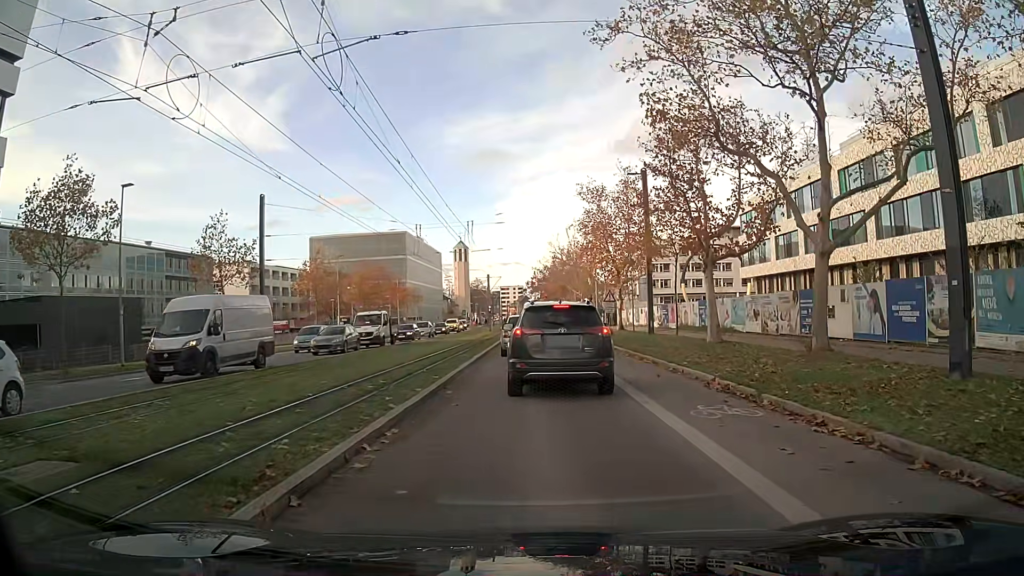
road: secondary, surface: asphalt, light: Day
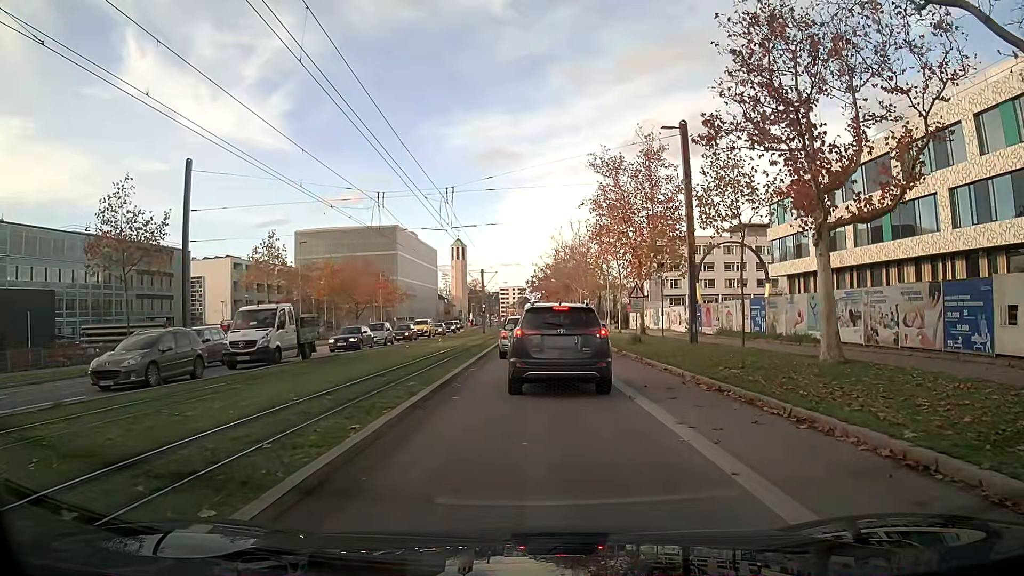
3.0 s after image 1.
(+0.1, +11.1) m; +1°
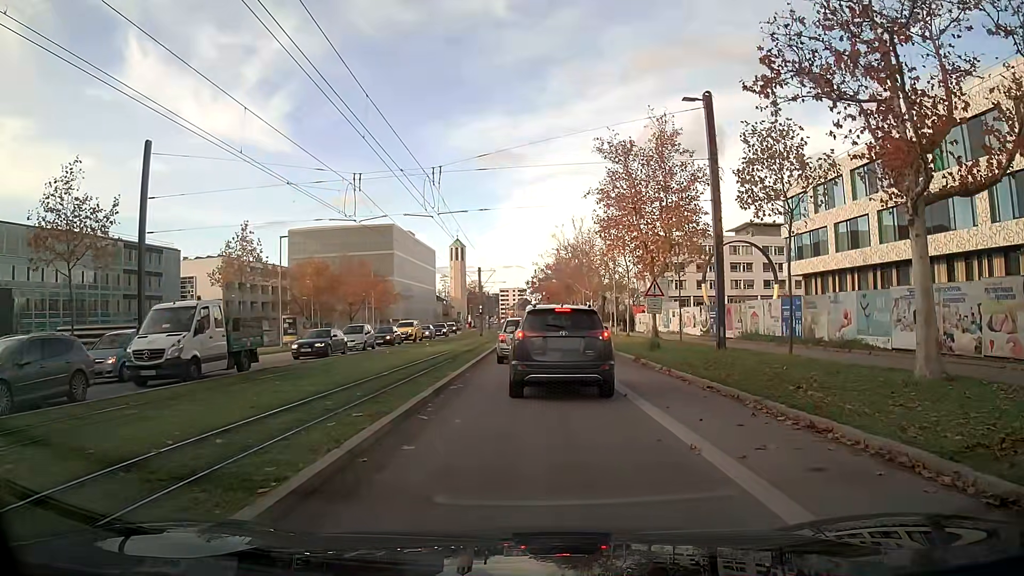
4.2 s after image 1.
(-0.1, +4.5) m; -1°
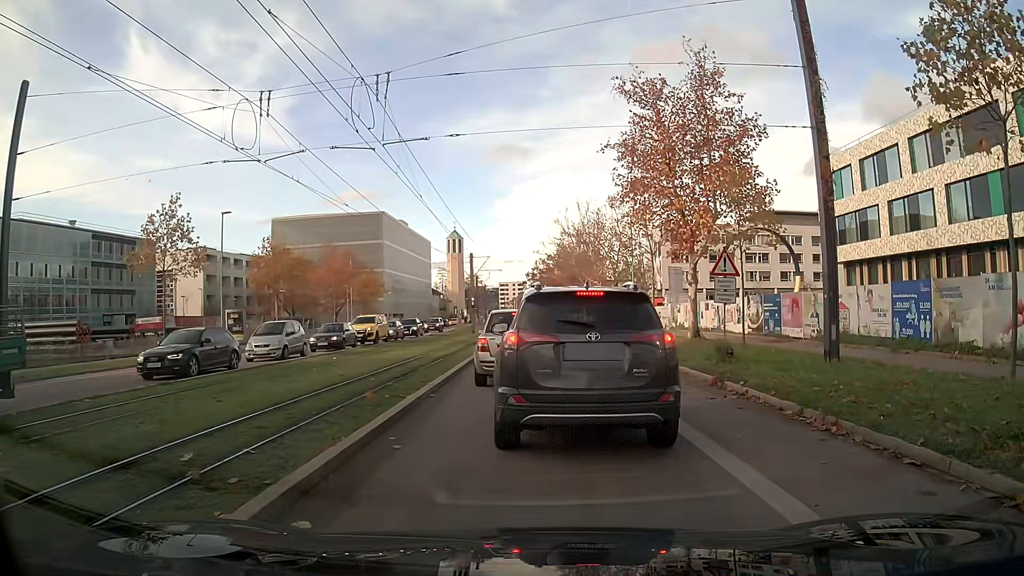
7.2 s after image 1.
(+0.1, +9.9) m; +1°
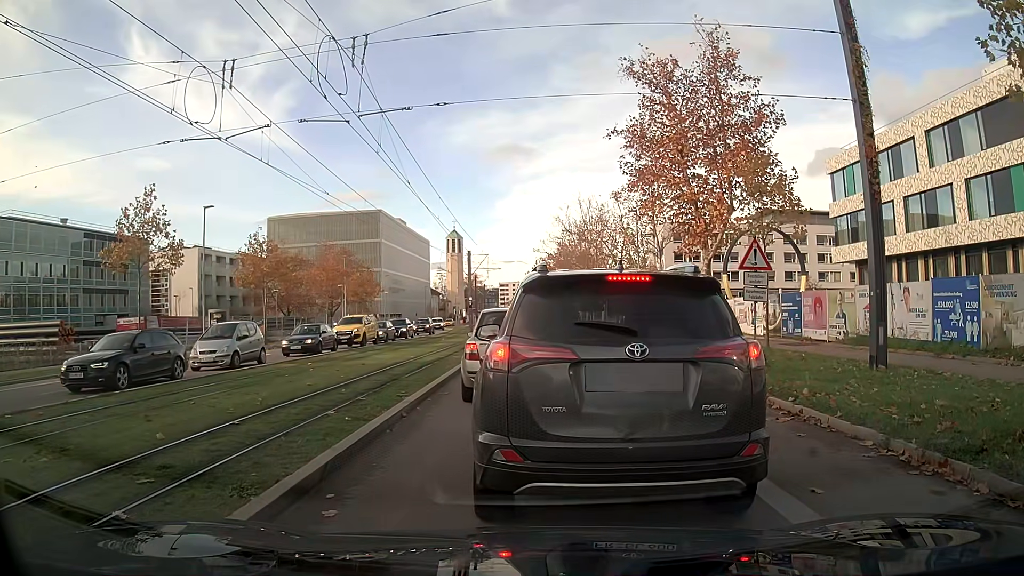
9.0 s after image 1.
(0.0, +2.3) m; -1°
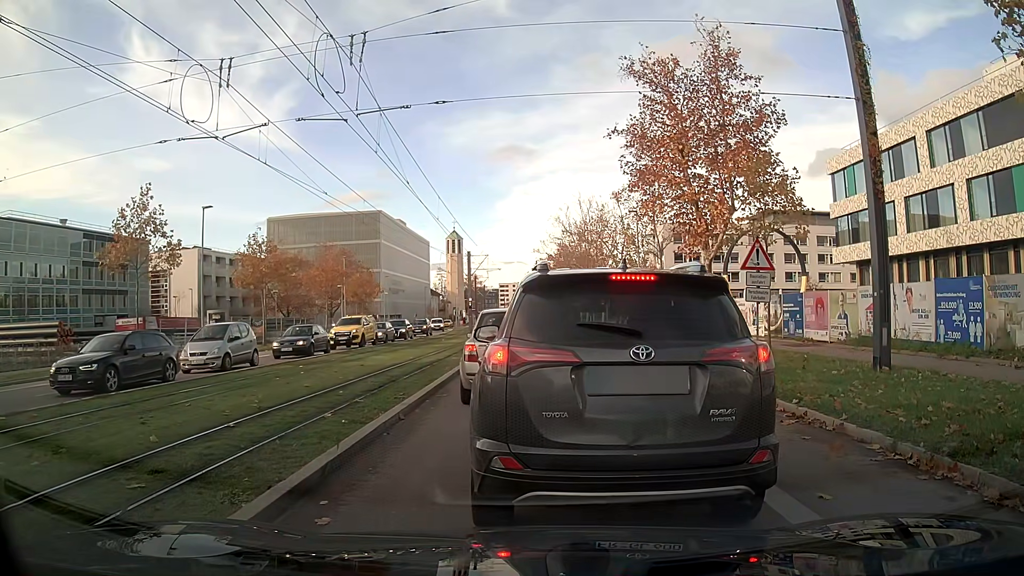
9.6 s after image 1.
(0.0, +0.2) m; 0°
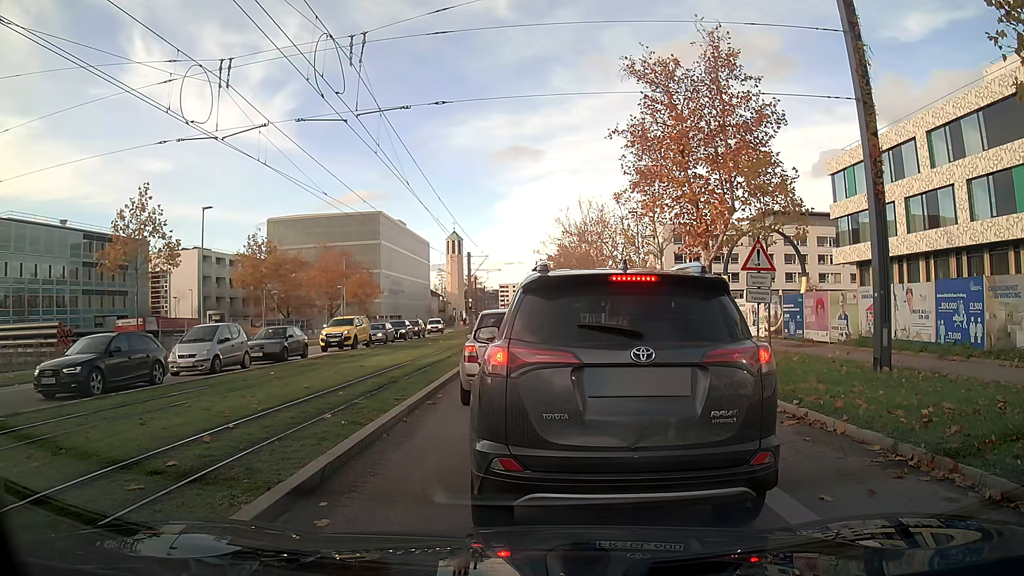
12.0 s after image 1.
(0.0, +0.1) m; 0°
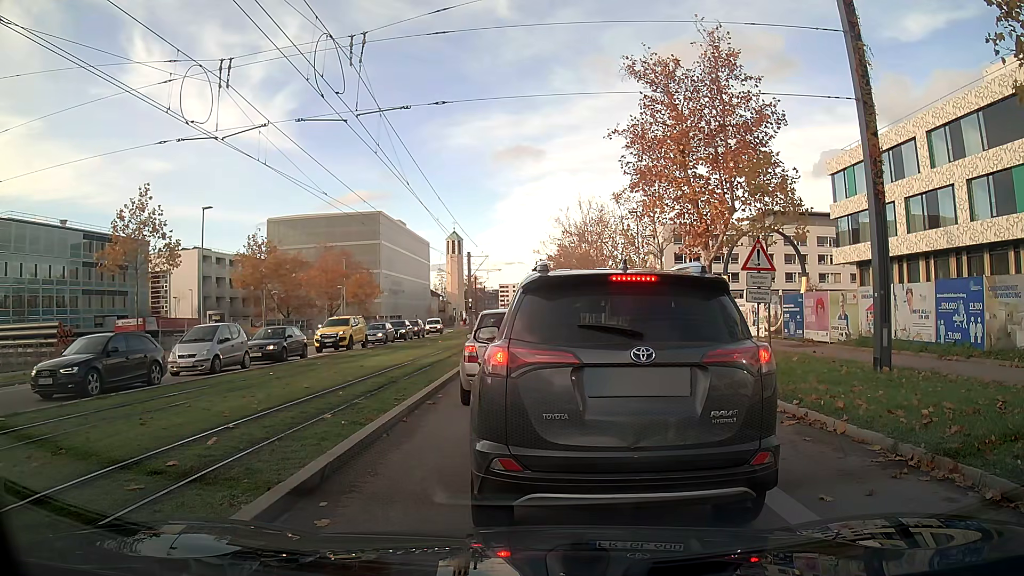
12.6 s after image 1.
(0.0, 0.0) m; 0°
